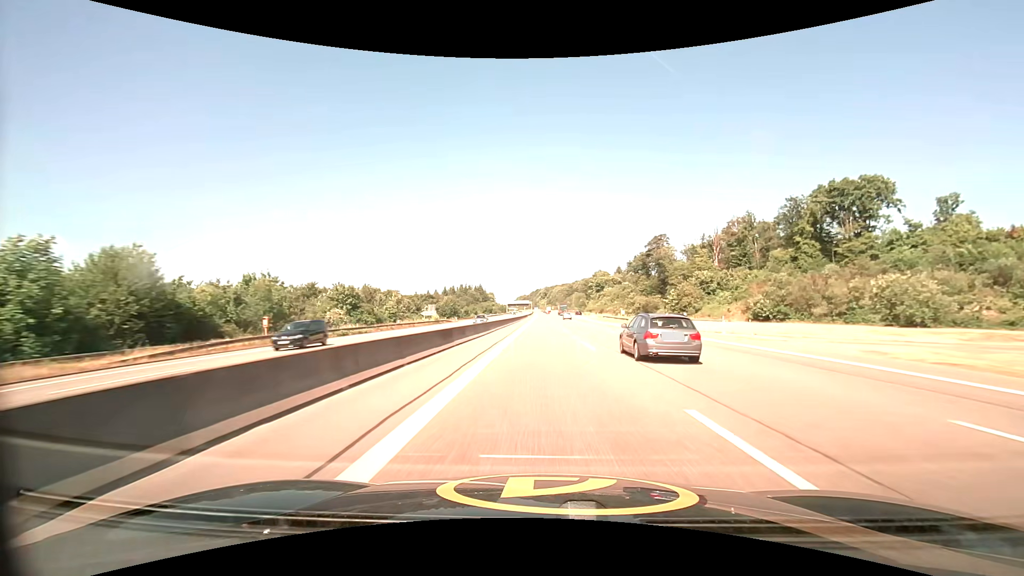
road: motorway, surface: asphalt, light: Day
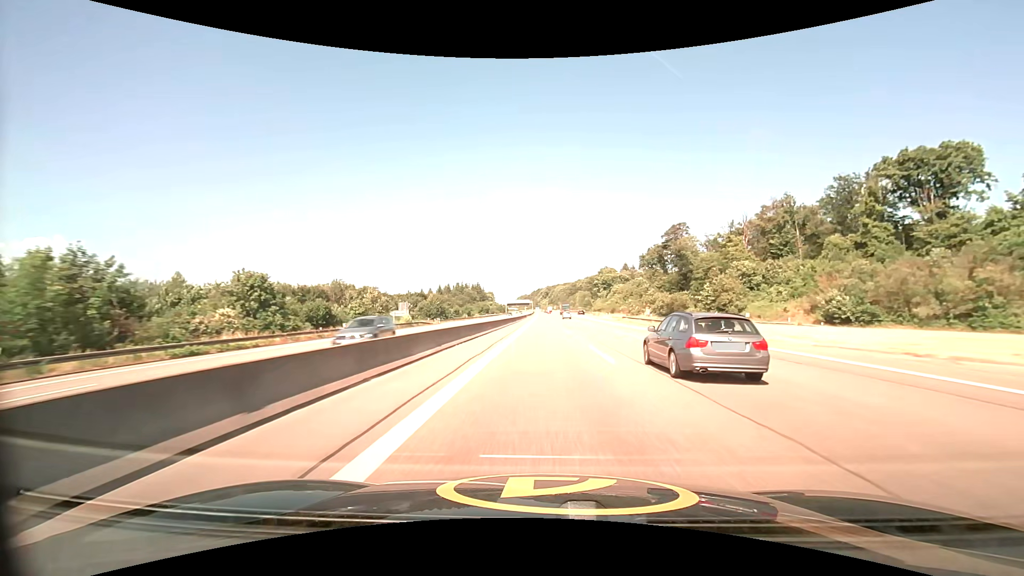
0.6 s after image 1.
(0.0, +23.0) m; 0°
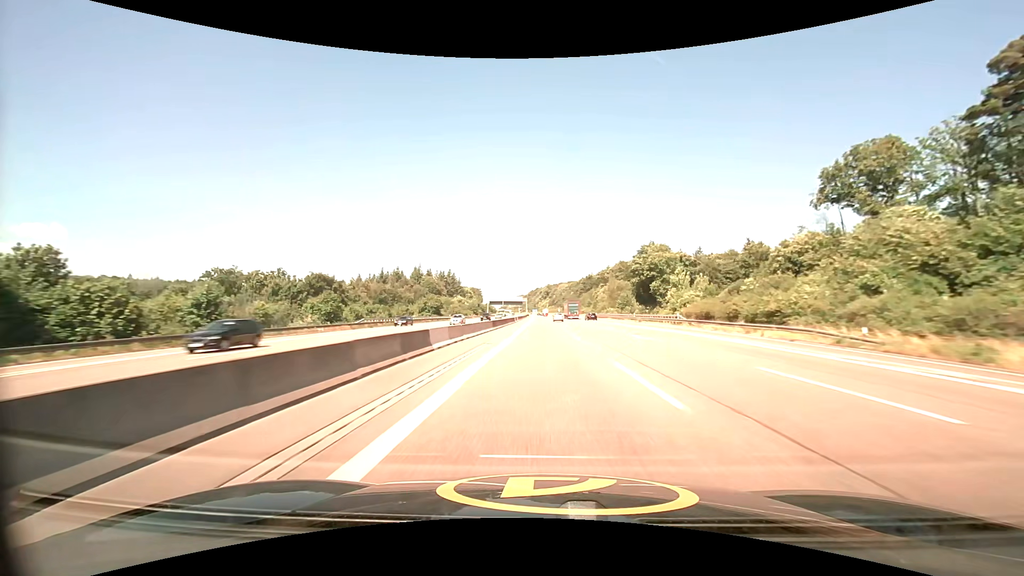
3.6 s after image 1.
(+0.1, +115.6) m; 0°
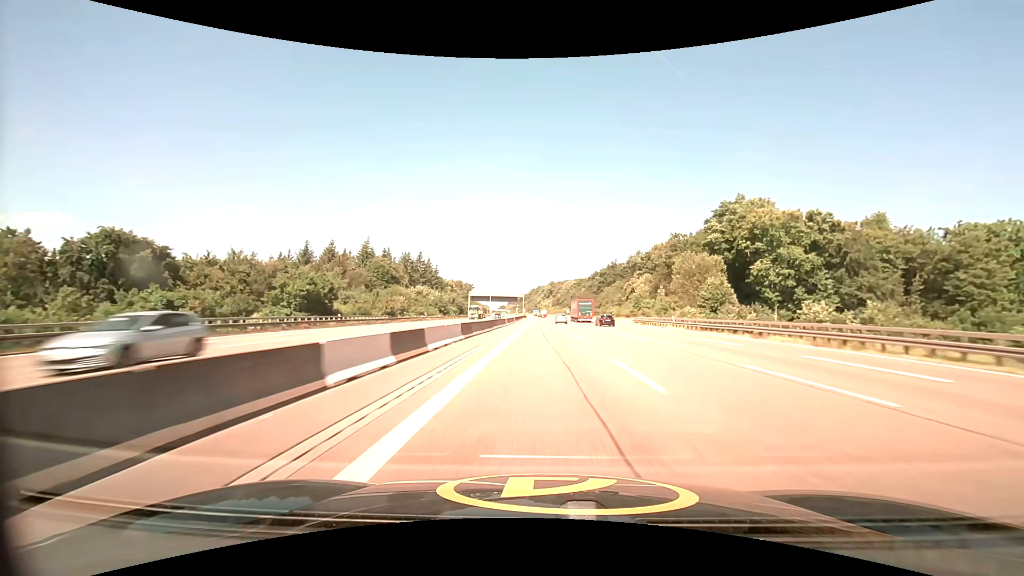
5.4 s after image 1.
(-0.2, +69.7) m; 0°
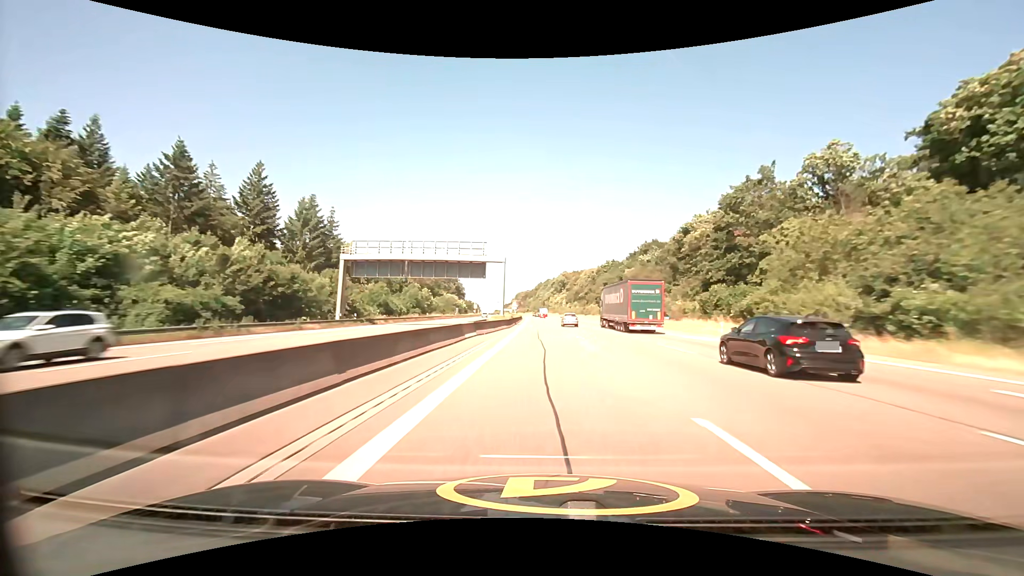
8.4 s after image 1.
(-0.6, +115.3) m; -1°
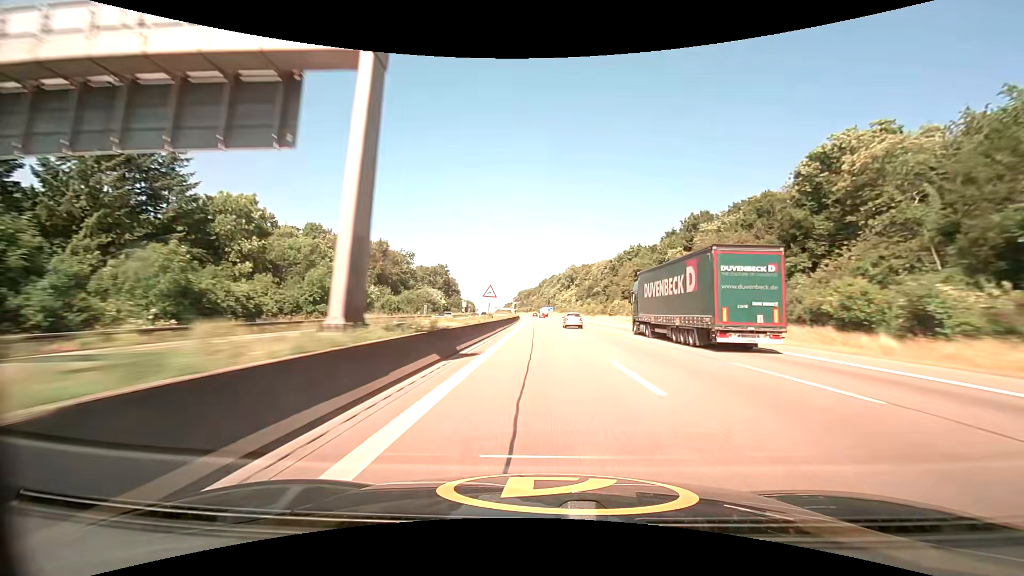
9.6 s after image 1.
(-0.2, +45.8) m; -1°
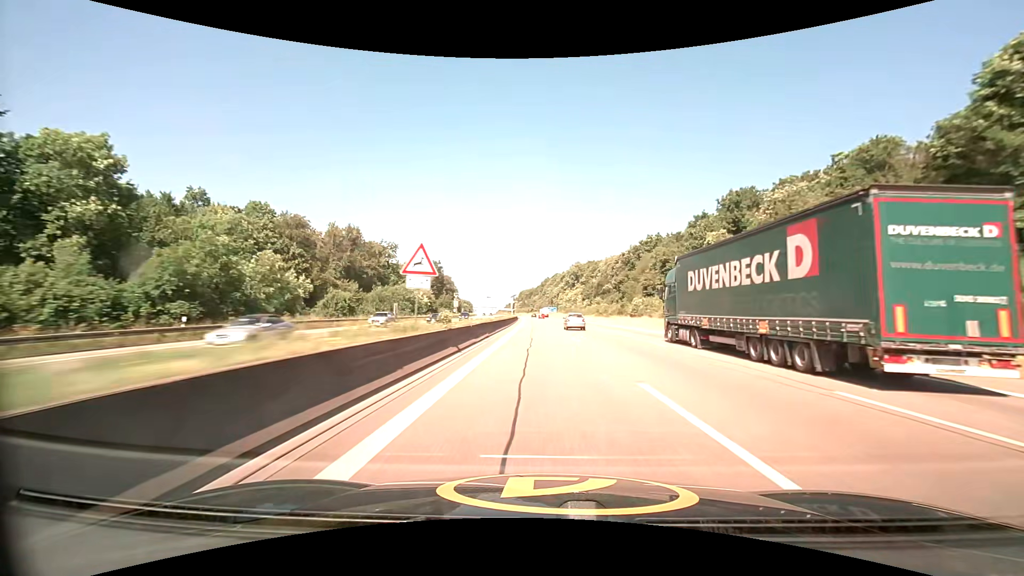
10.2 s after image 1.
(0.0, +22.8) m; 0°
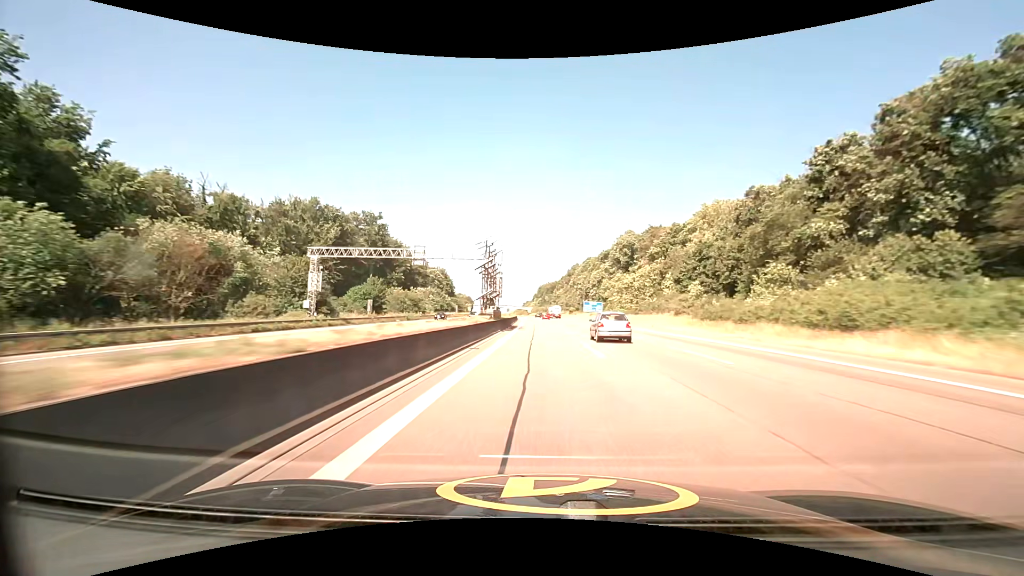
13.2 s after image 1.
(-2.1, +113.9) m; -2°
(0, +10) (0, +20) (0, +30) (0, +40) (0, +50) (-1, +60) (-1, +70) (-1, +80) (-1, +90) (-2, +100) m
